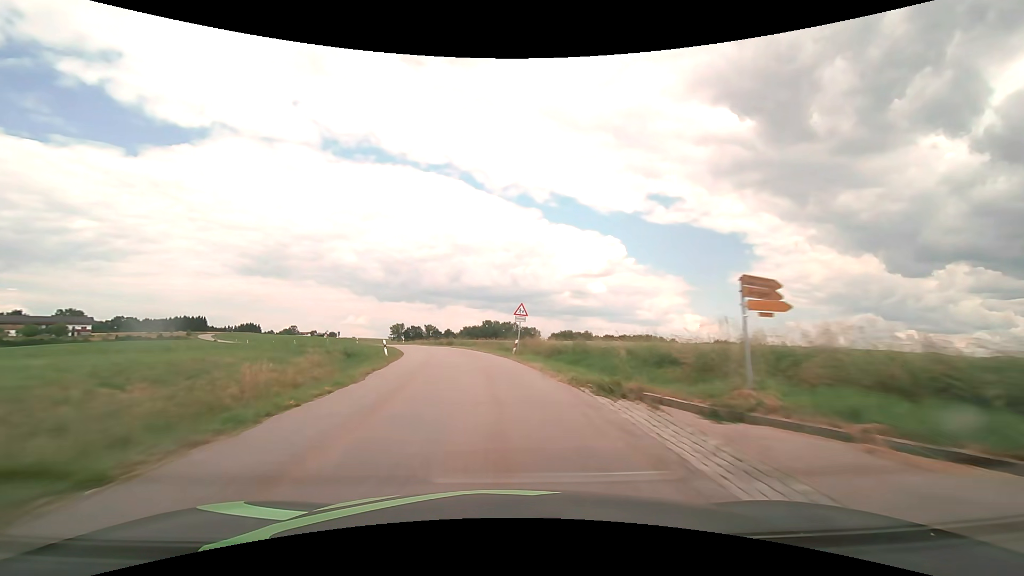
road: tertiary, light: Day
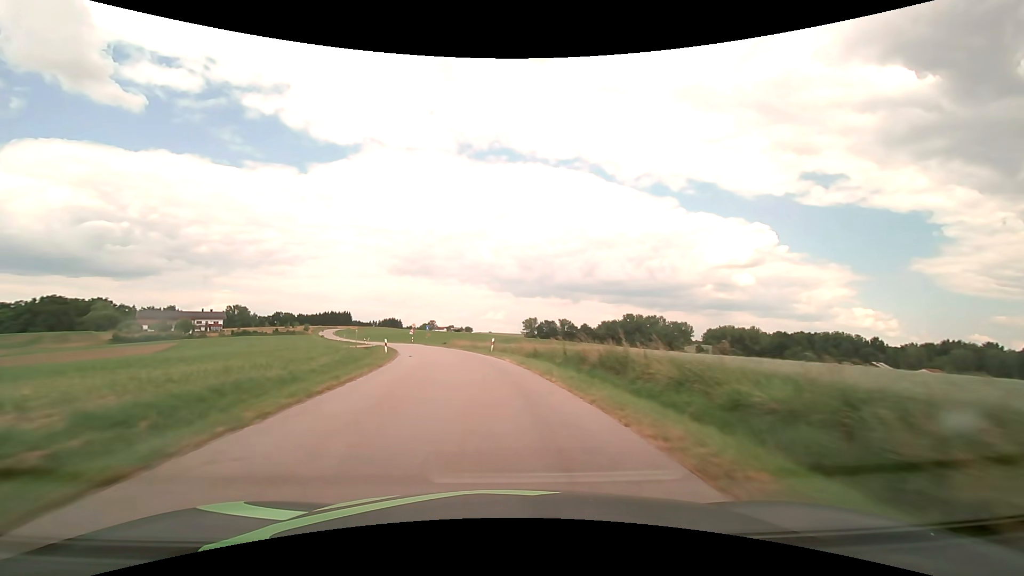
(-5.9, +45.8) m; -15°
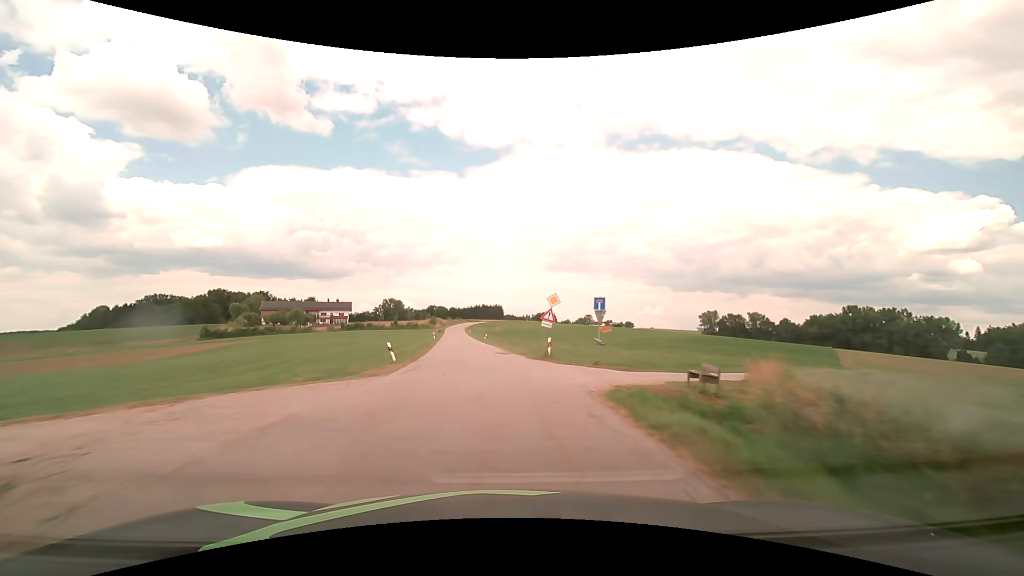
(-10.3, +59.3) m; -18°
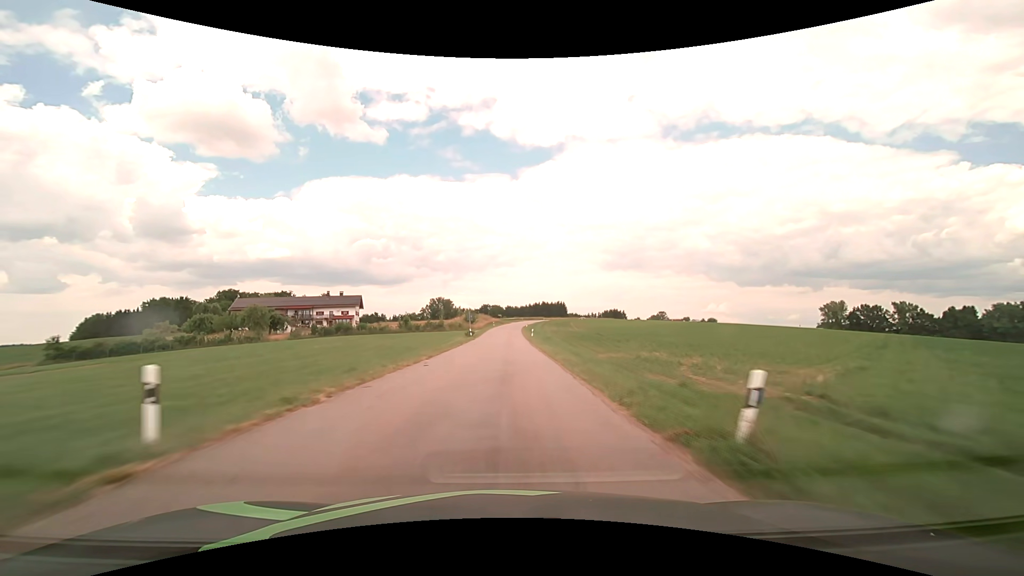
(-5.4, +65.3) m; -7°
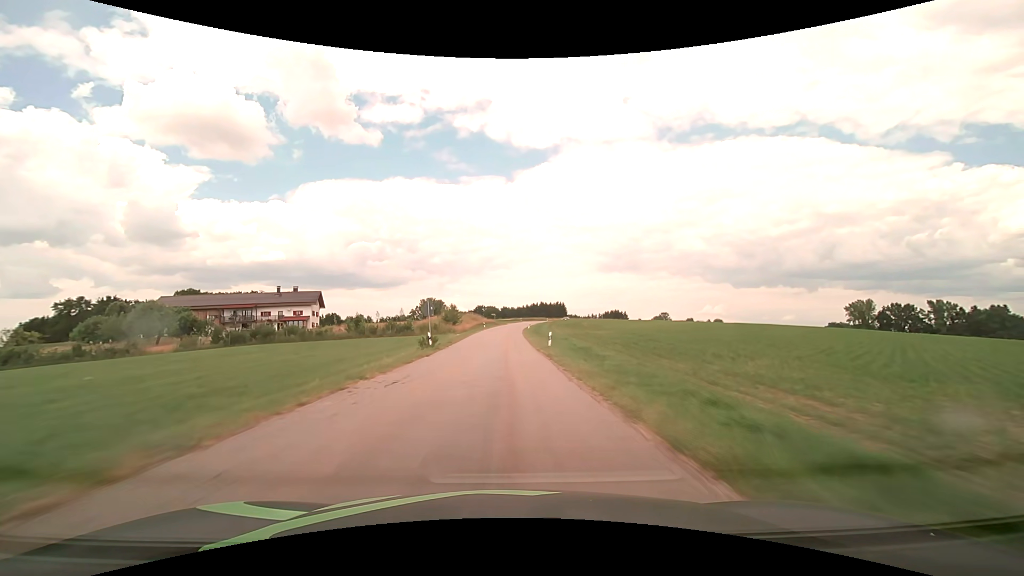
(+0.1, +27.5) m; 0°
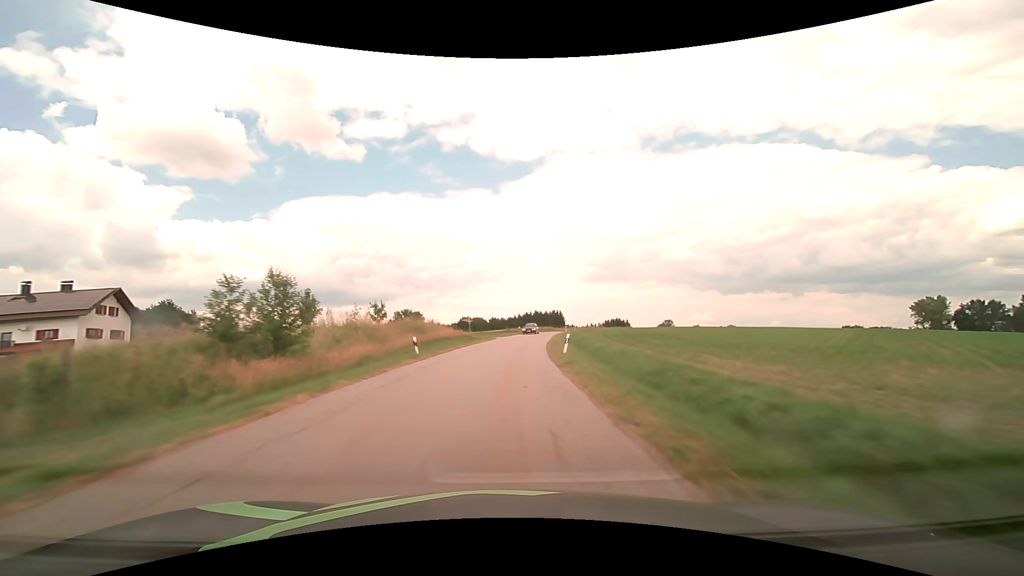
(+0.1, +55.5) m; +1°
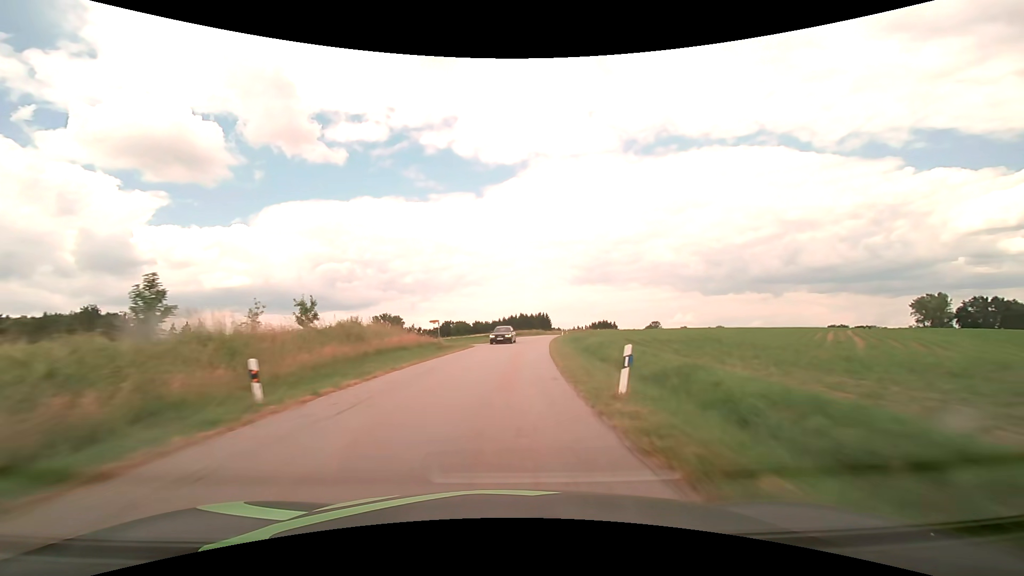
(+0.2, +13.9) m; +2°
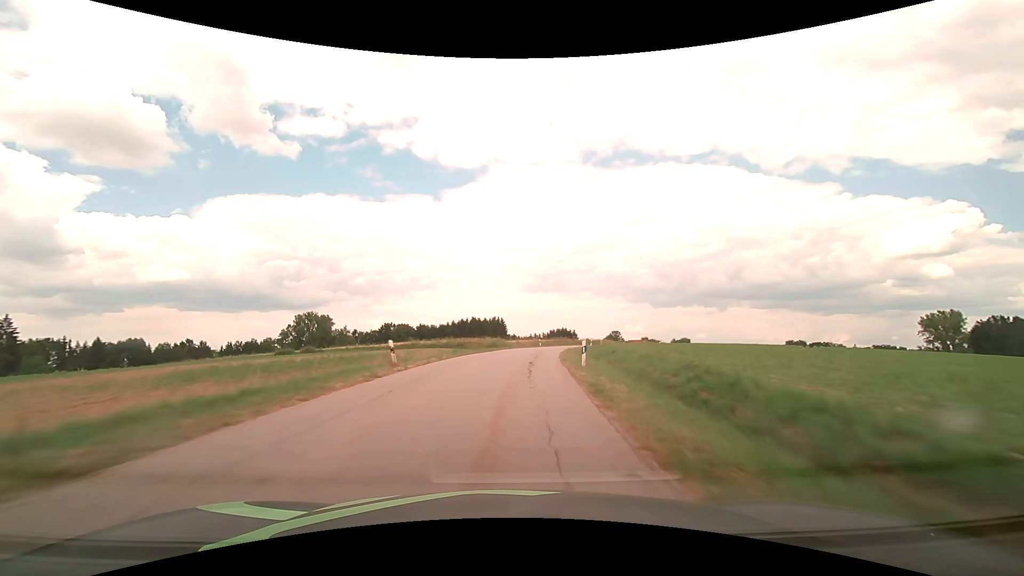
(+2.0, +41.7) m; +5°
(0, +10) (+1, +20) (+2, +30) (+3, +40) (+5, +50) (+7, +59) (+9, +69) (+12, +79) (+16, +88) (+19, +97) m
